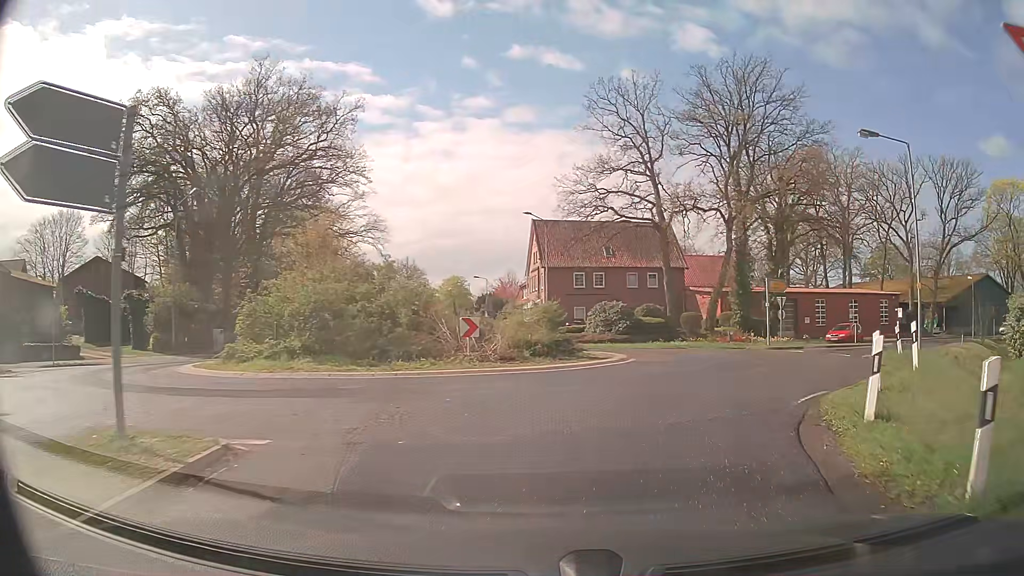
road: primary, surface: asphalt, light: Day
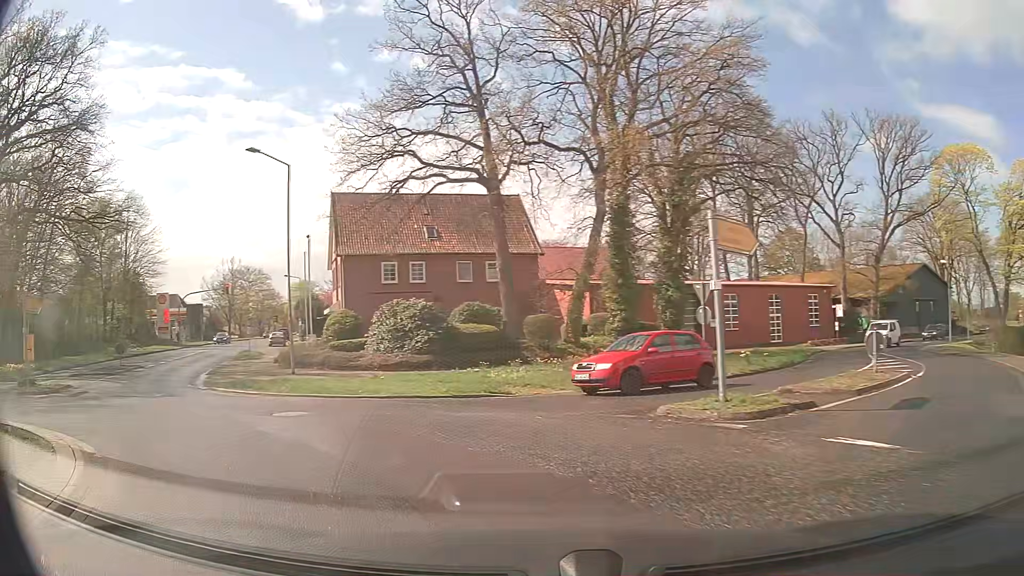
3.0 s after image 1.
(+5.3, +19.4) m; +13°
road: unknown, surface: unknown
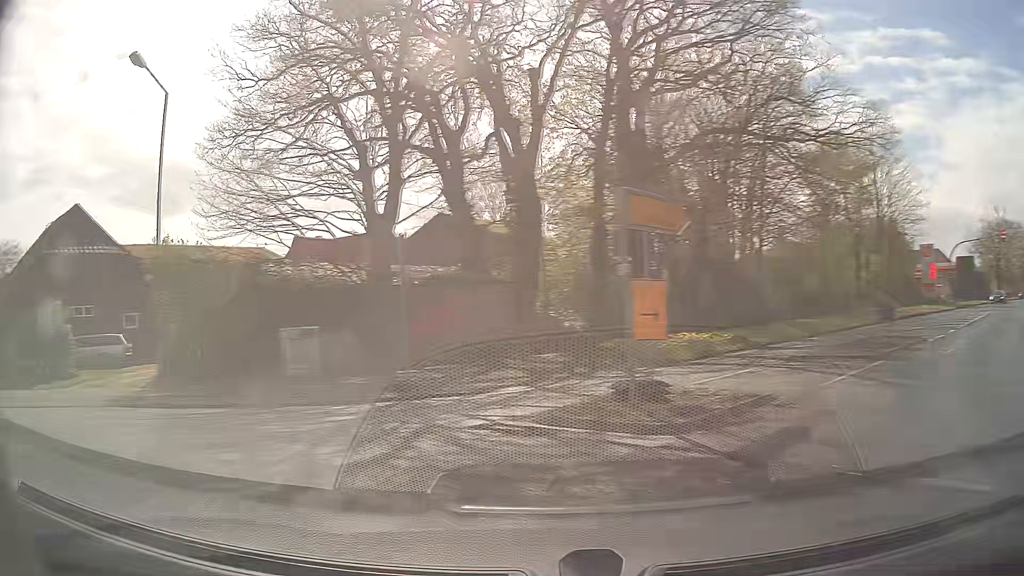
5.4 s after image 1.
(-7.3, +12.2) m; -64°
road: primary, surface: asphalt
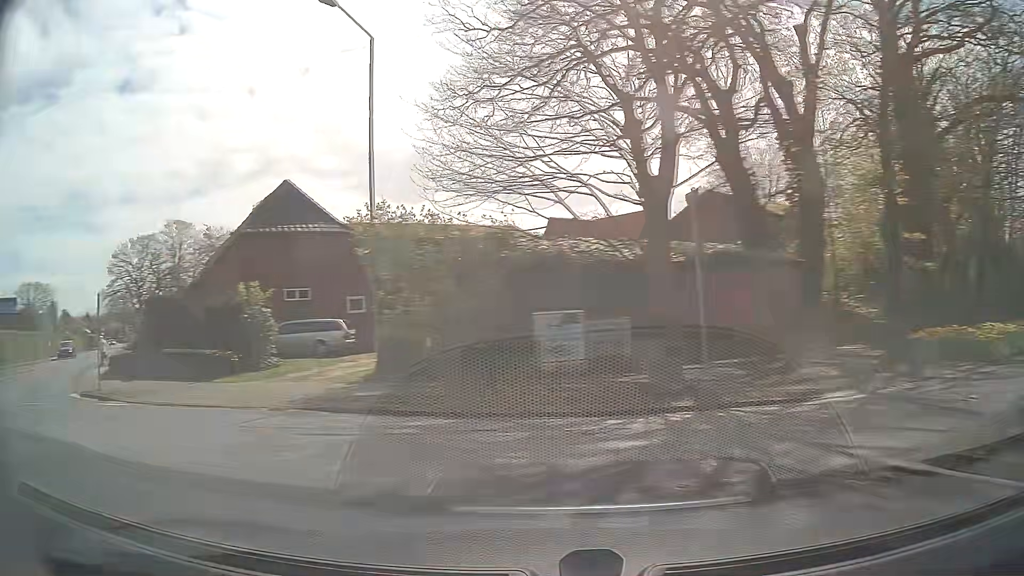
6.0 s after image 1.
(-0.7, +3.6) m; -22°
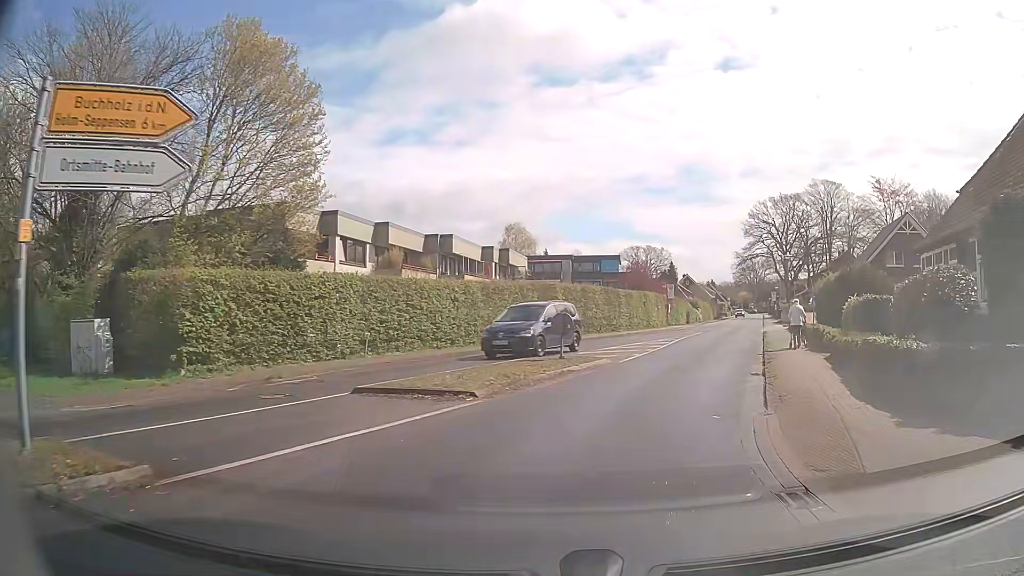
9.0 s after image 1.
(-11.8, +13.2) m; -57°
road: tertiary
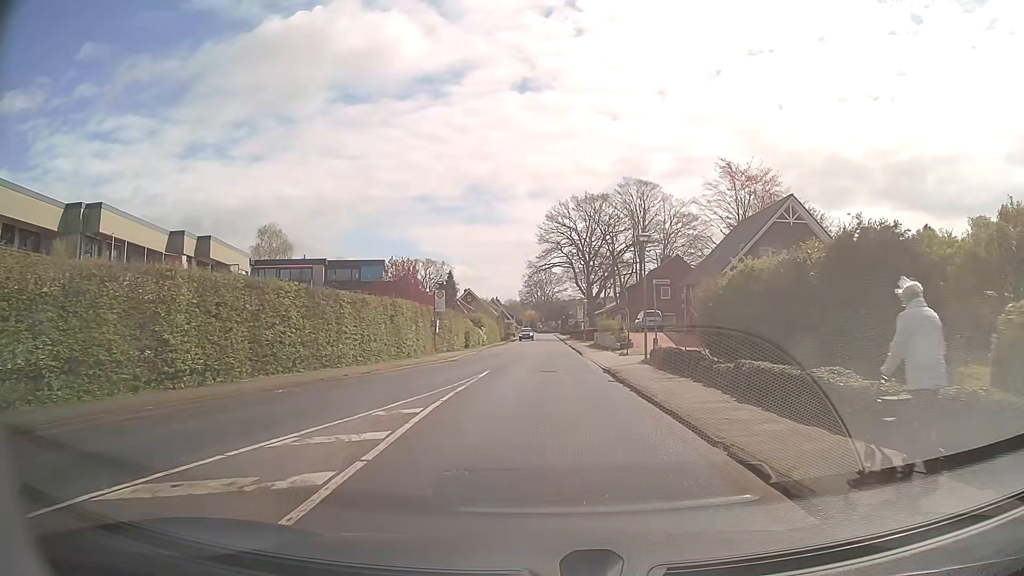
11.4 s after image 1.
(+4.0, +19.4) m; +19°
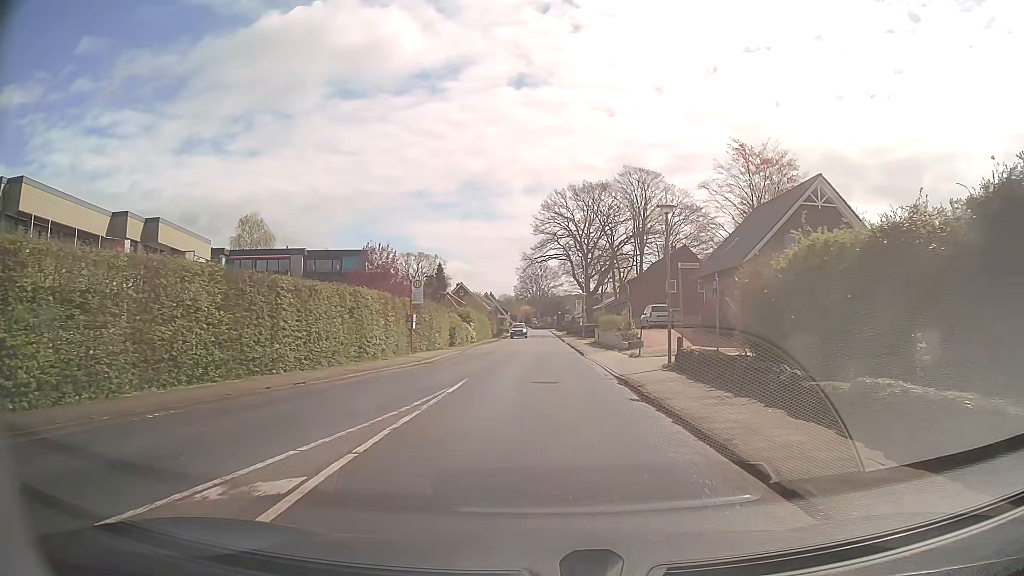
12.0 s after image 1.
(0.0, +5.6) m; +1°
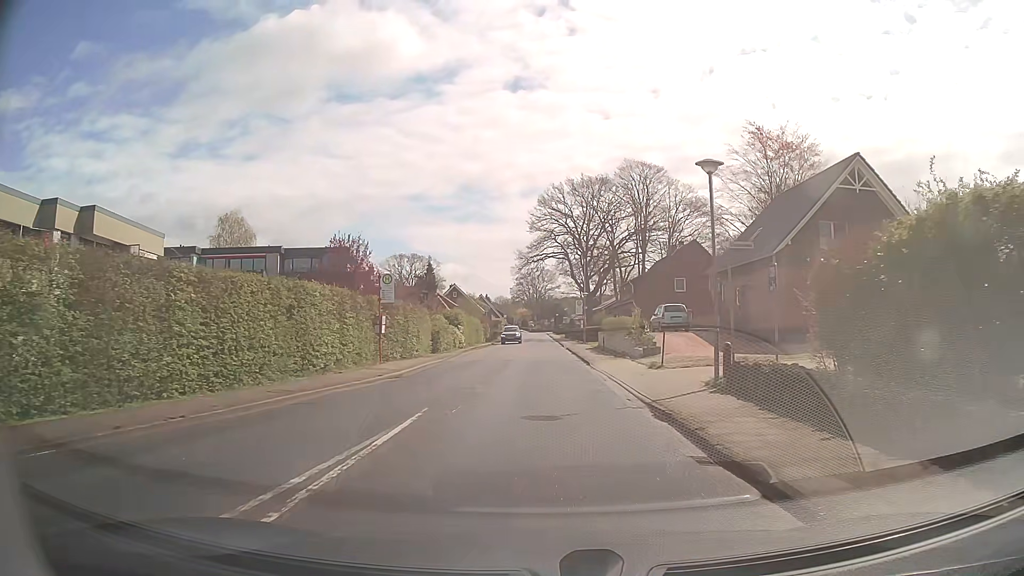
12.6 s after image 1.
(0.0, +5.8) m; +1°
(0, +10) (0, +20) (0, +30) (0, +40) (0, +50) (0, +60) (0, +70) (0, +80) (-1, +90) (-1, +100) m
